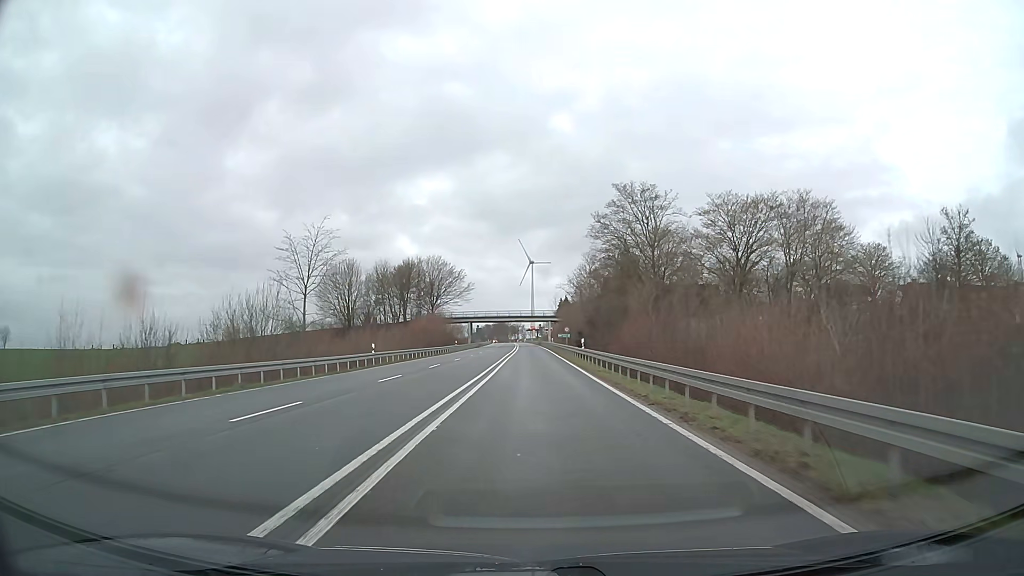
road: primary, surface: asphalt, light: Day
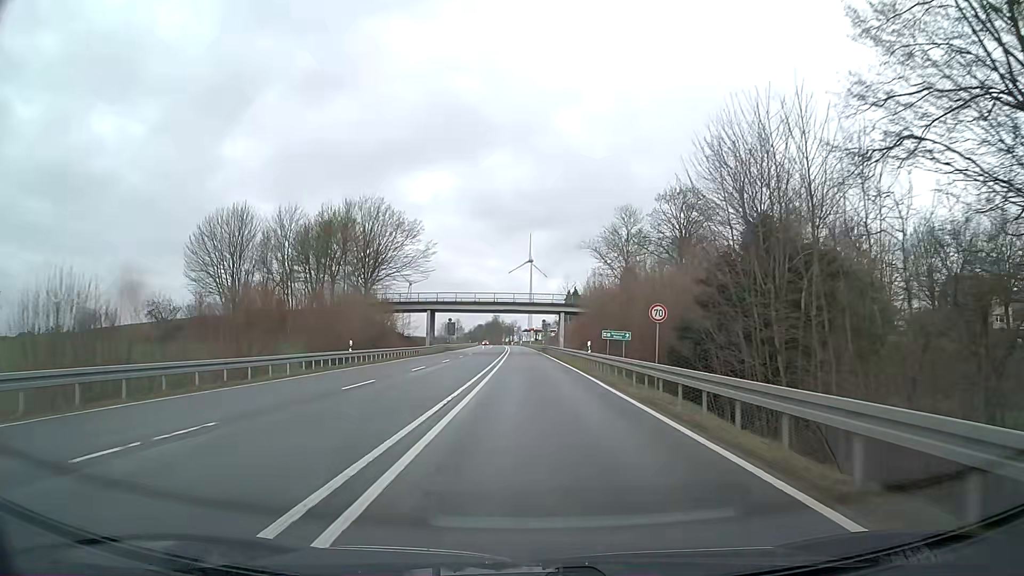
(-0.3, +53.6) m; 0°
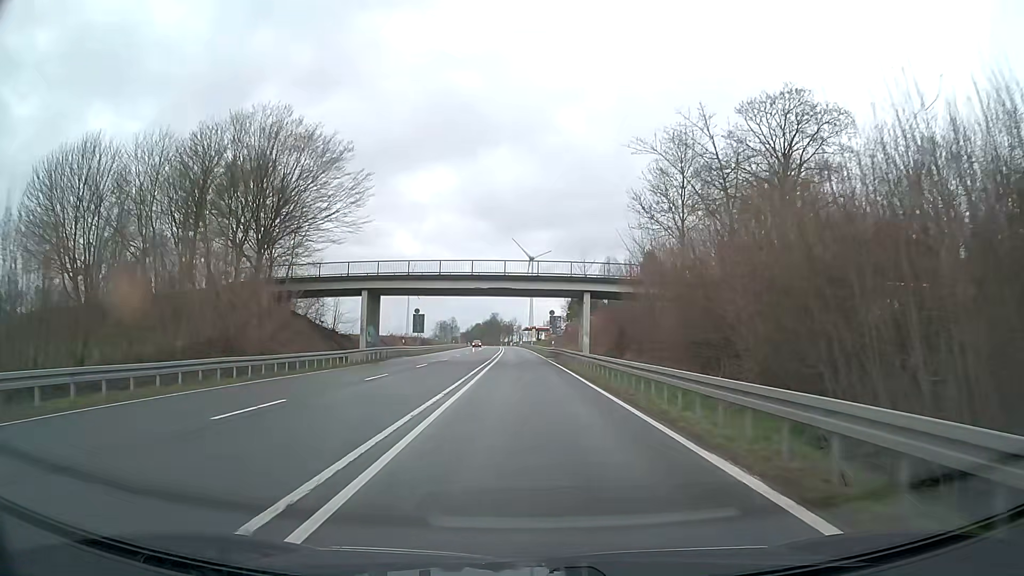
(0.0, +32.2) m; 0°
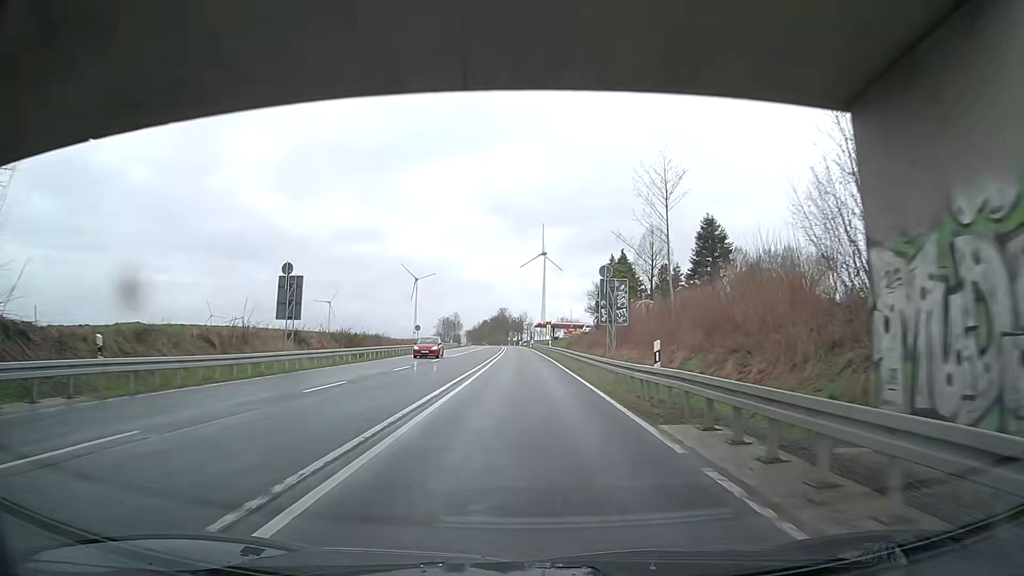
(-0.2, +43.0) m; -1°
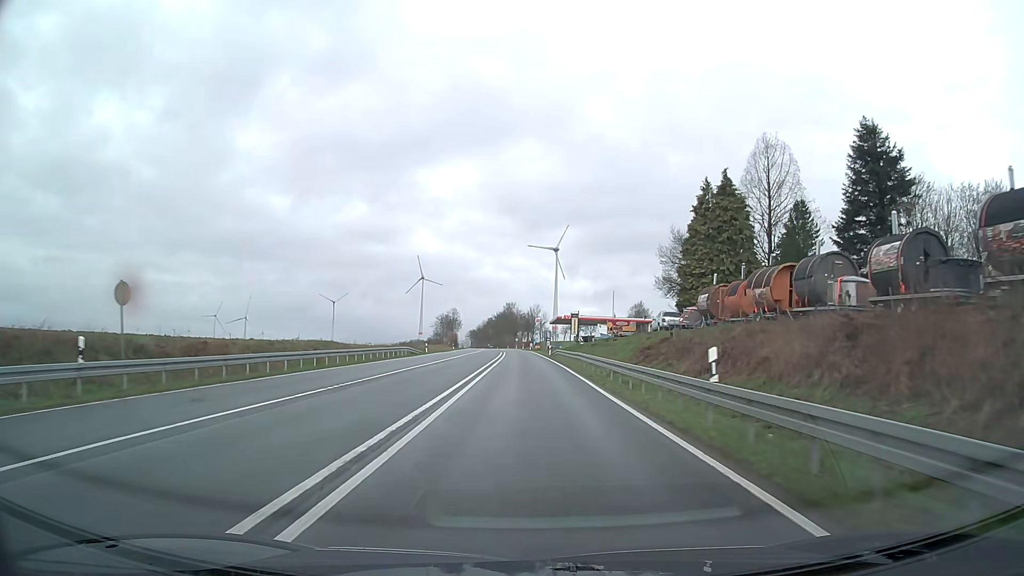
(-0.7, +53.8) m; -1°
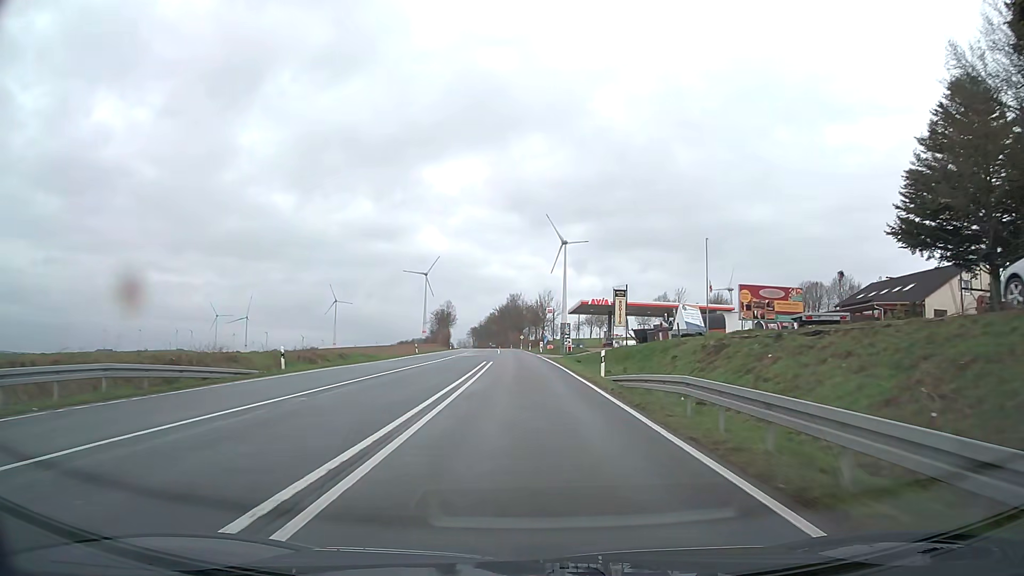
(-0.1, +43.1) m; -1°
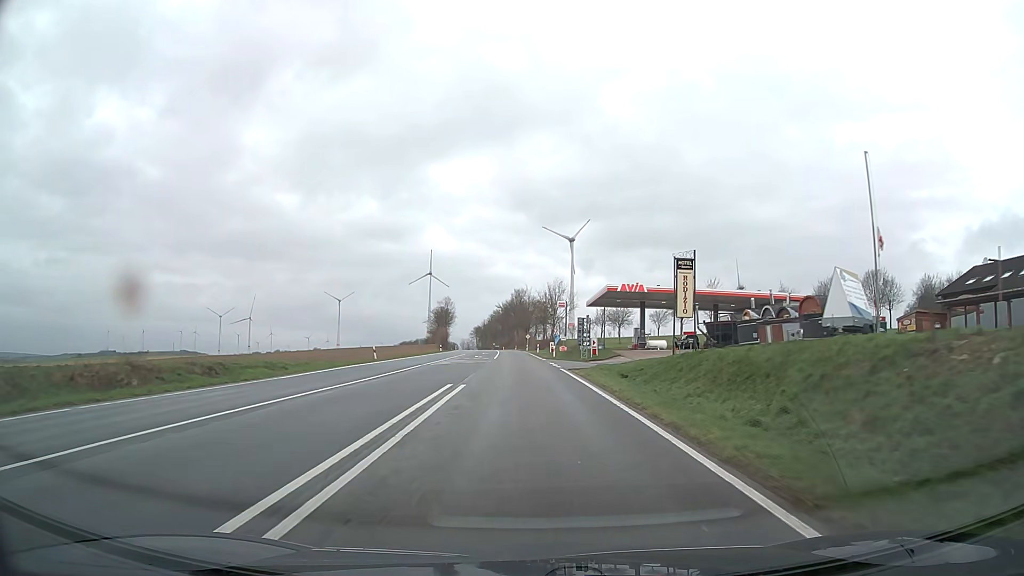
(-0.1, +21.6) m; -1°
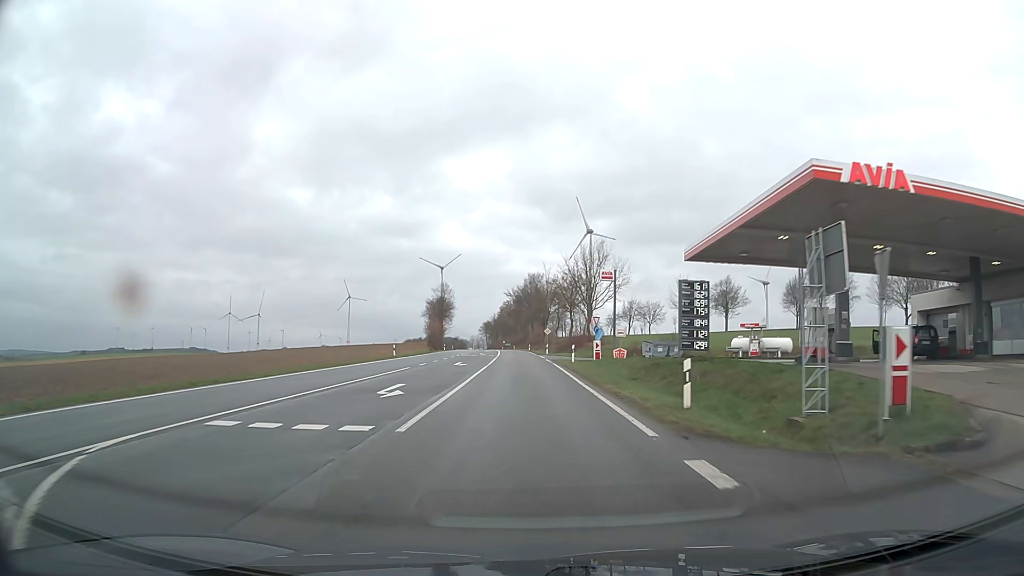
(-0.4, +43.2) m; -1°
(0, +10) (0, +20) (0, +30) (0, +40) (-1, +50) (-1, +60) (-1, +70) (-2, +80) (-2, +90) (-2, +100) m
